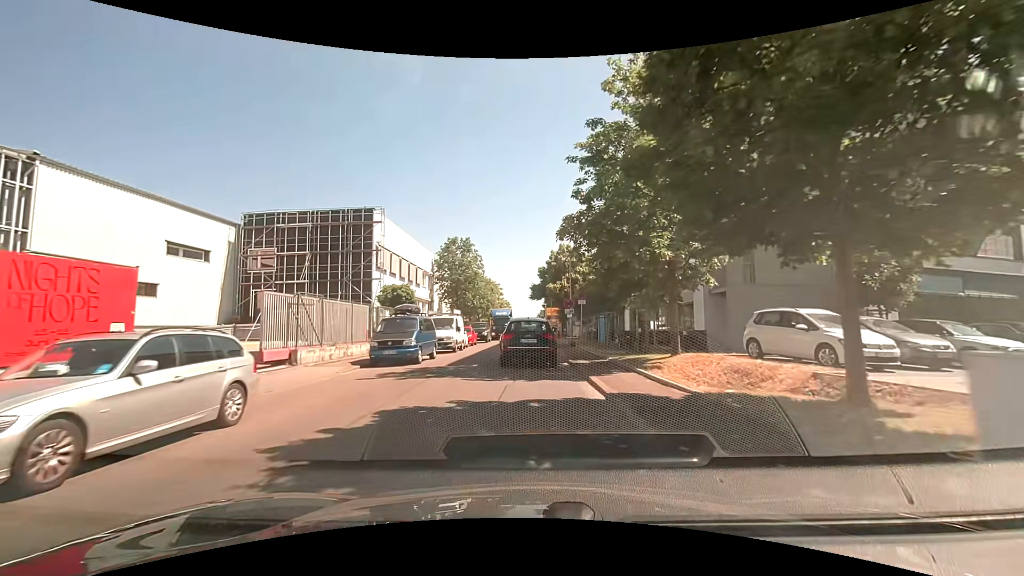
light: Day
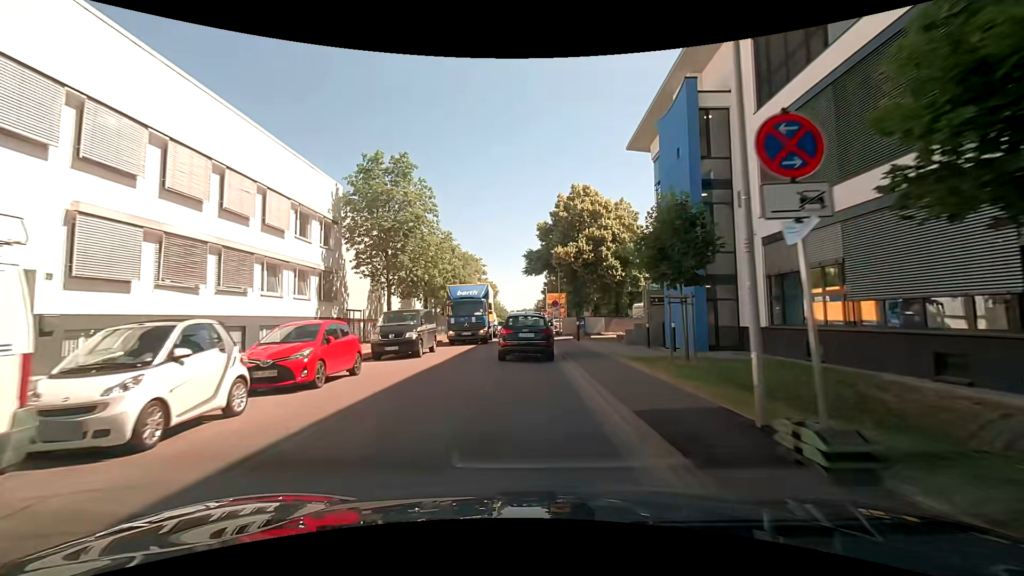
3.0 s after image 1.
(+0.4, +27.3) m; +1°
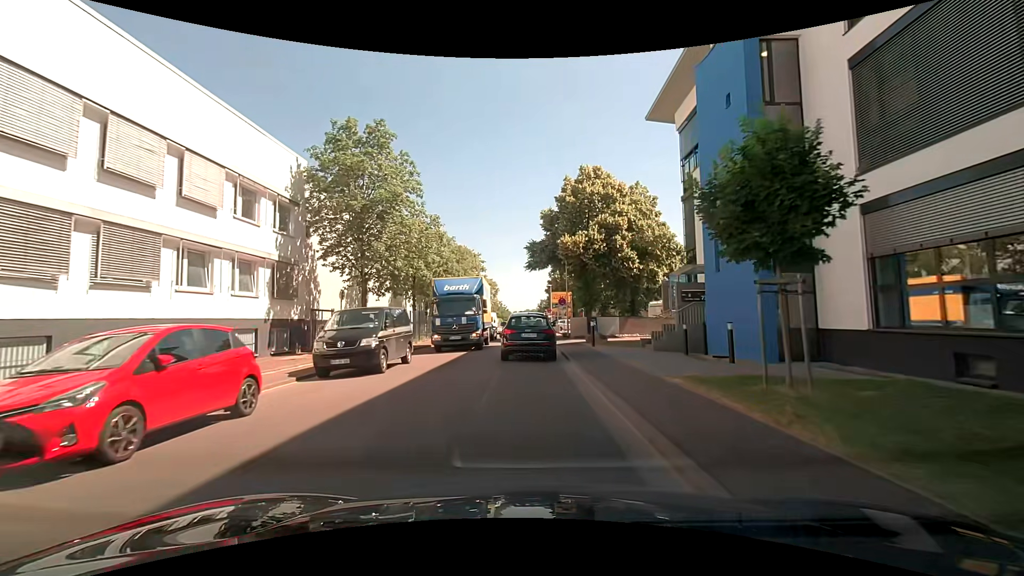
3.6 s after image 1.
(0.0, +5.4) m; -1°
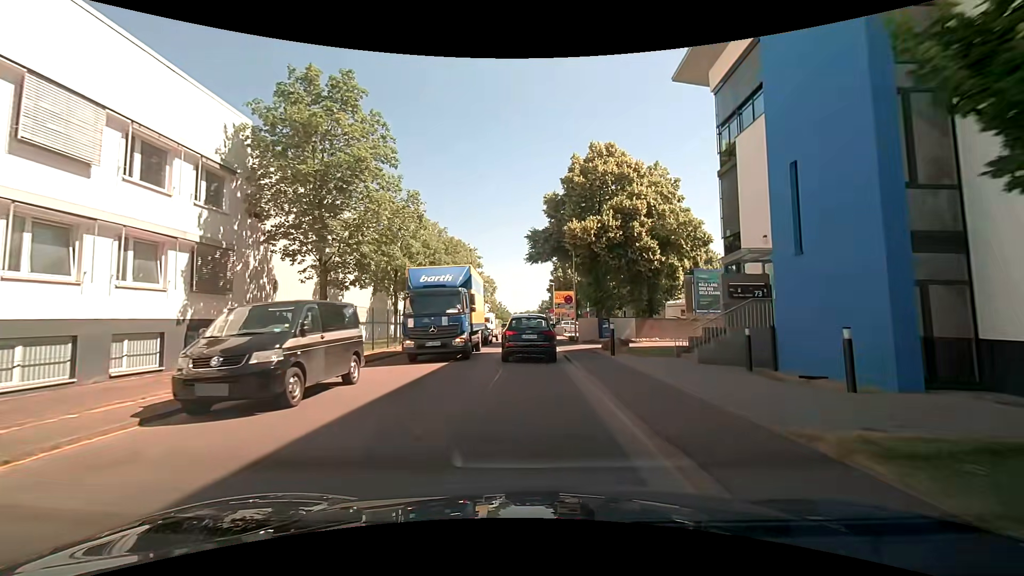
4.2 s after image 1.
(0.0, +5.4) m; 0°
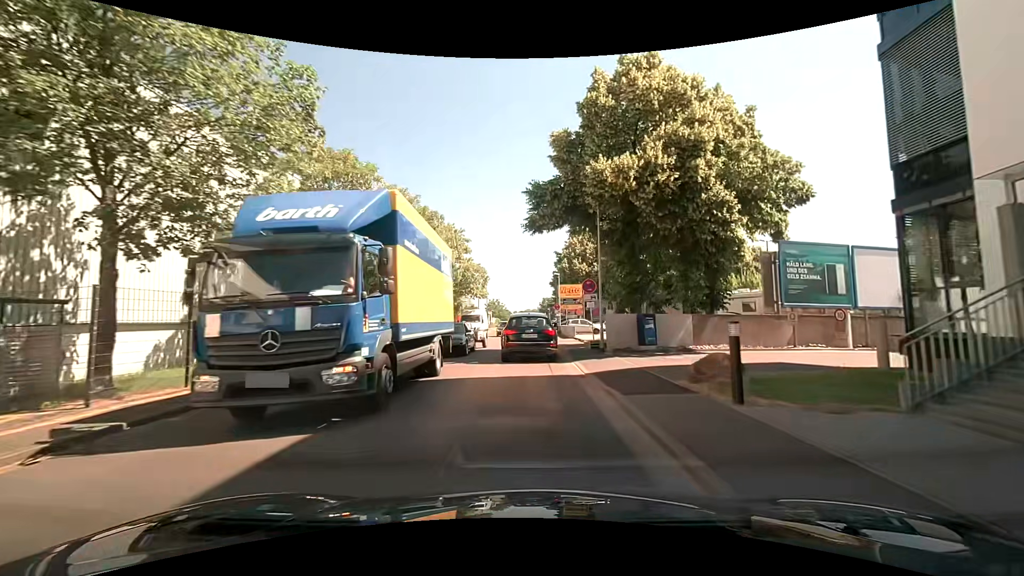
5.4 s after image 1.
(-0.1, +11.0) m; 0°
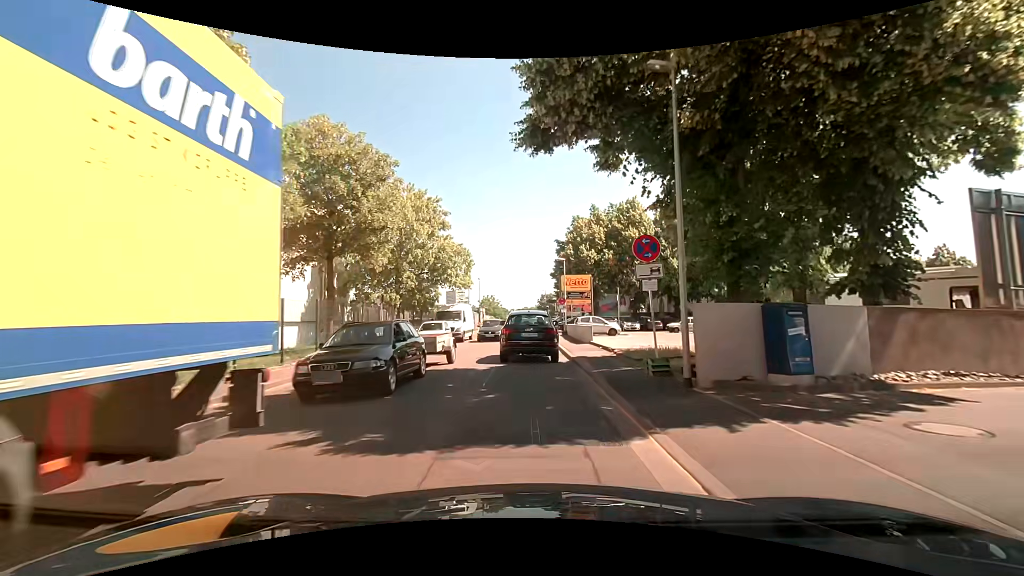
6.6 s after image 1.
(0.0, +10.7) m; 0°
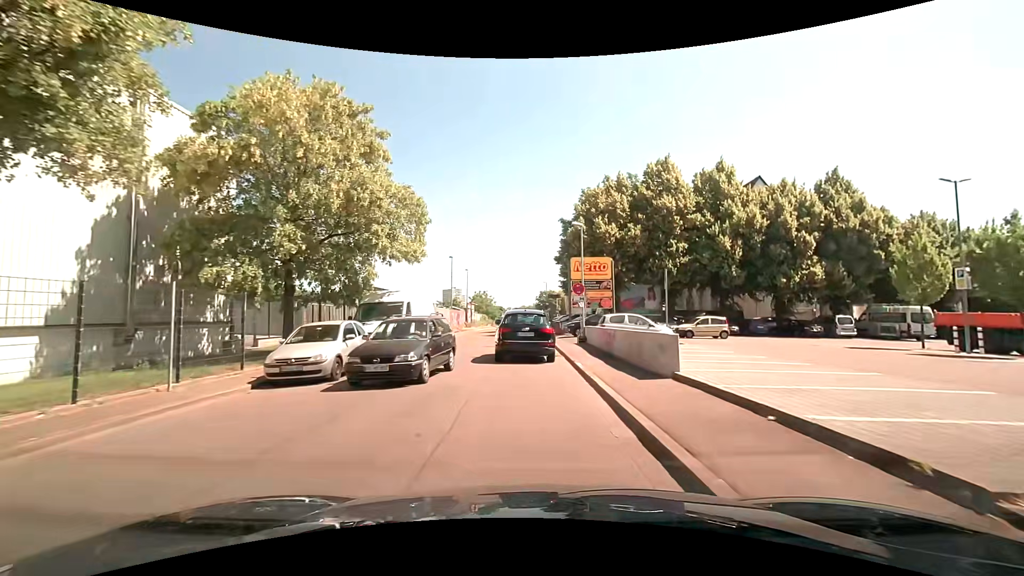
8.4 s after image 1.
(+0.2, +14.5) m; 0°
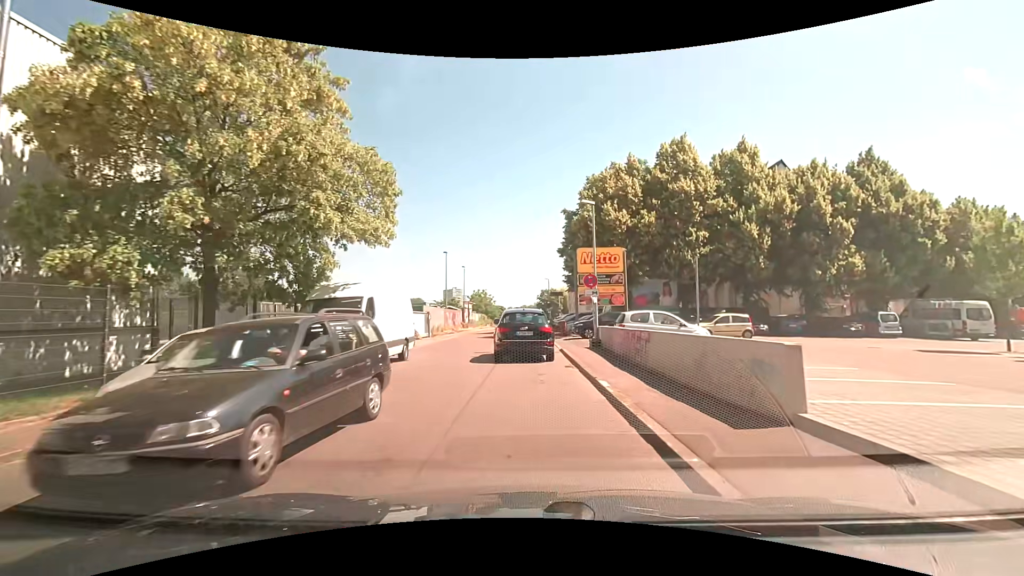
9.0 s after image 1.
(0.0, +4.5) m; 0°
